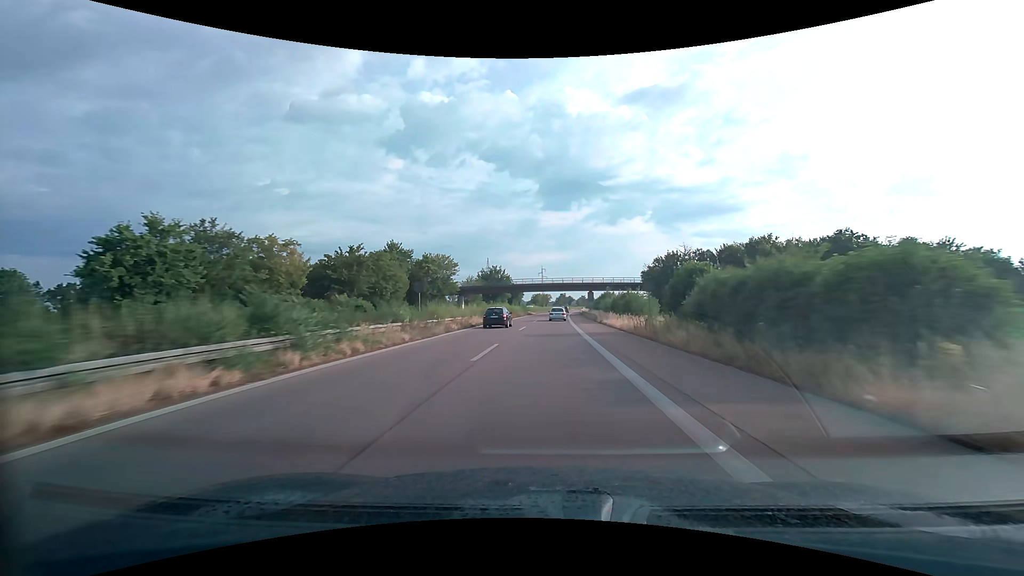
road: trunk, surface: asphalt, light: Day
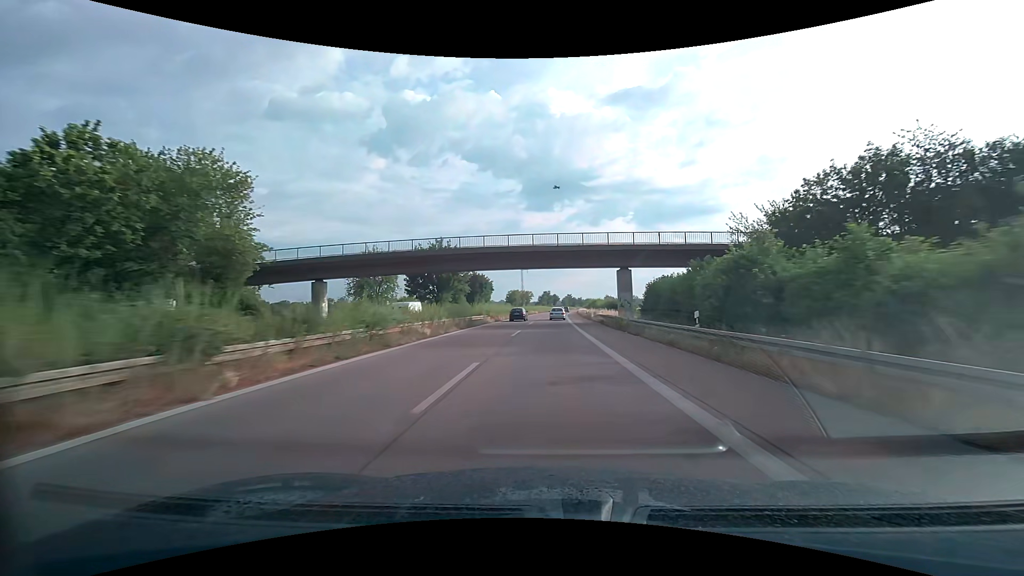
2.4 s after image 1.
(+1.0, +60.6) m; +2°
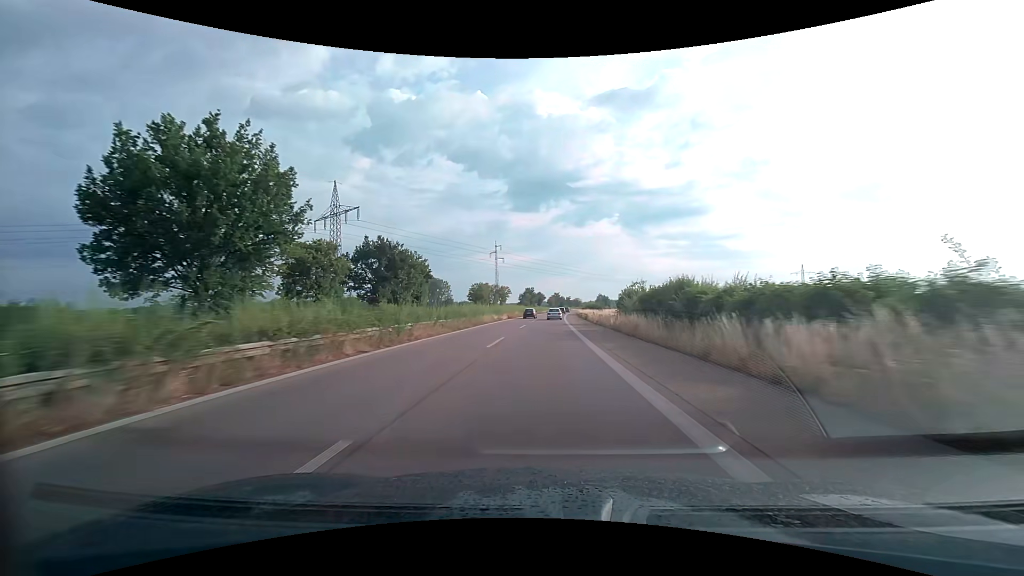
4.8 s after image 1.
(+1.0, +61.6) m; +1°
